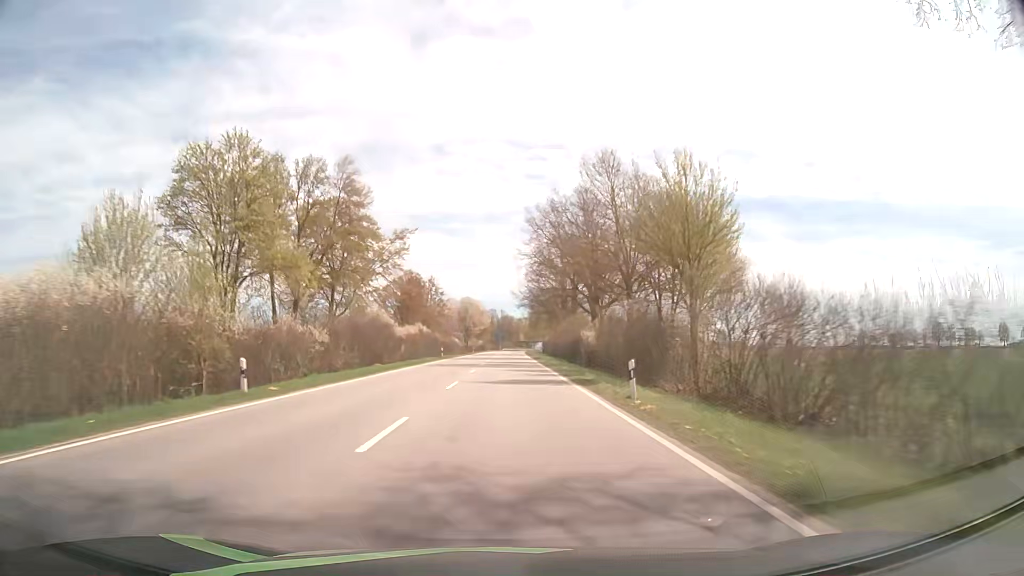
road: primary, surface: asphalt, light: Day
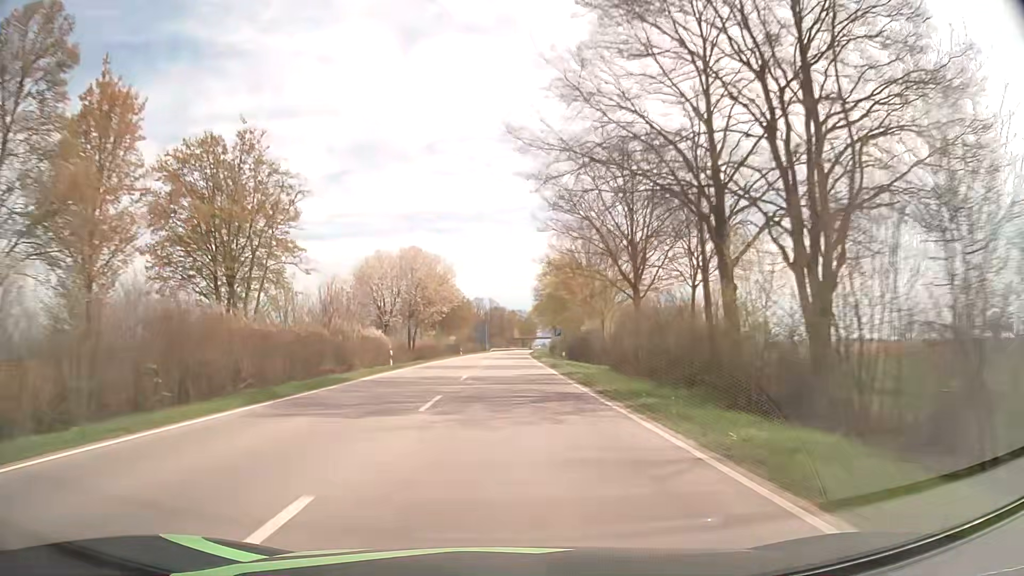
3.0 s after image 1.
(+0.4, +78.8) m; +1°
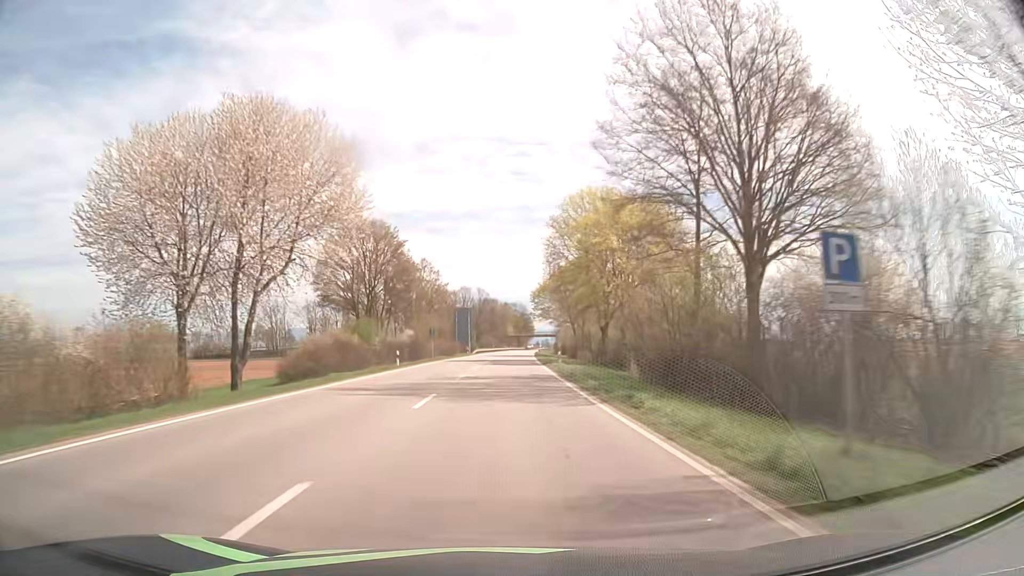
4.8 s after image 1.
(+0.3, +47.6) m; +1°
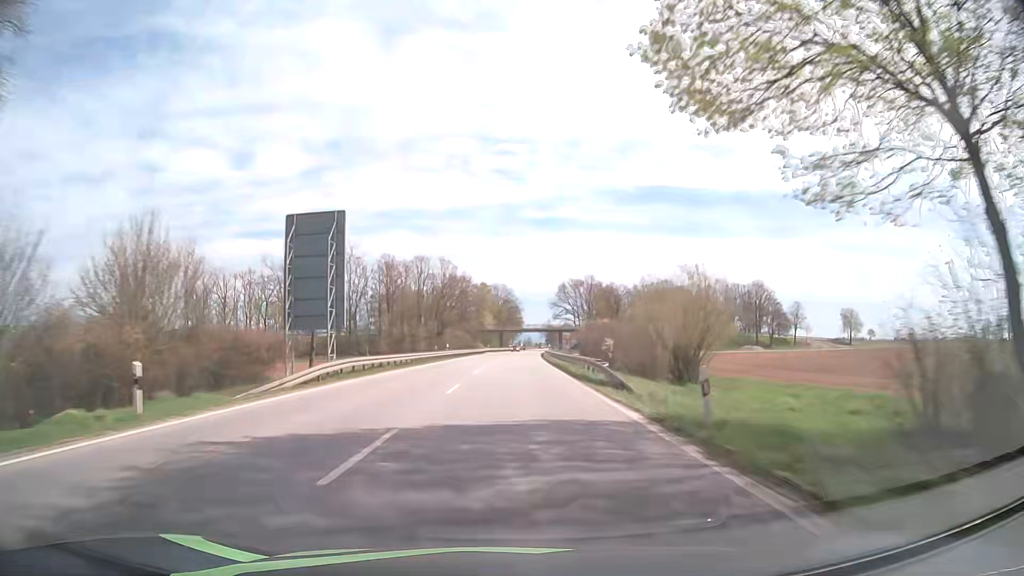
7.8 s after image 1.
(+1.0, +80.0) m; +1°
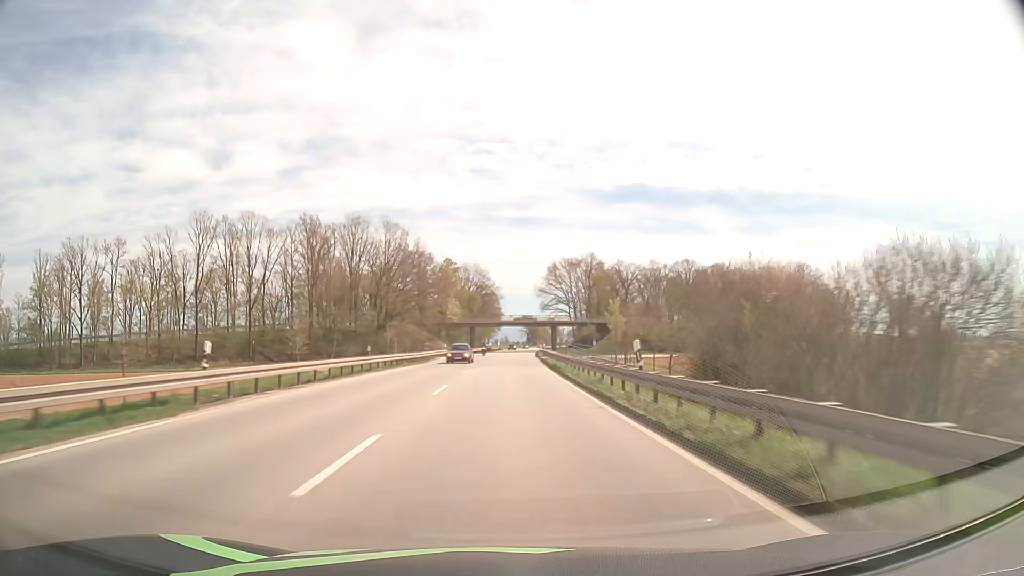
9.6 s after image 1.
(+0.9, +48.5) m; +2°
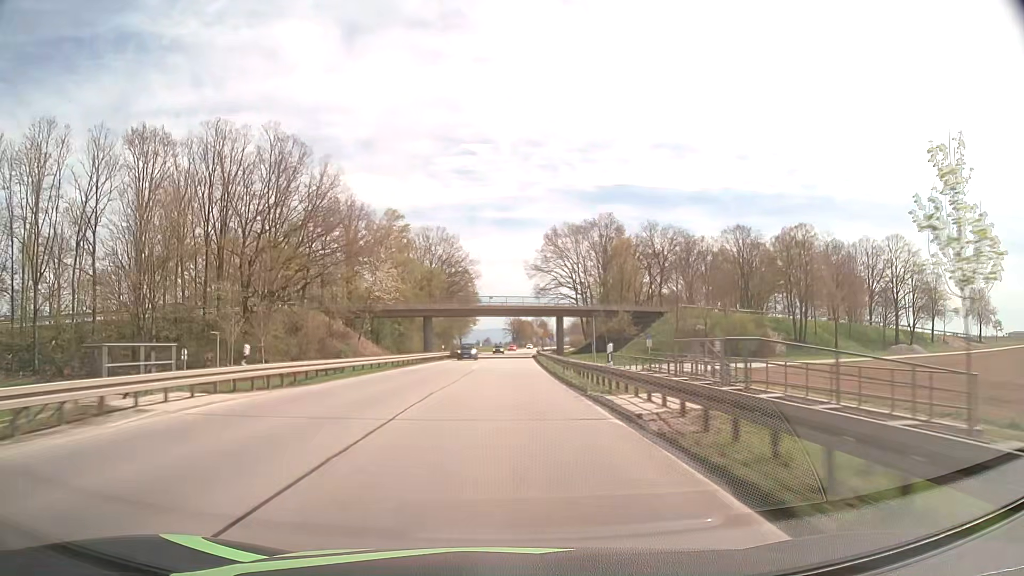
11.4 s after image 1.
(+0.7, +48.8) m; +2°
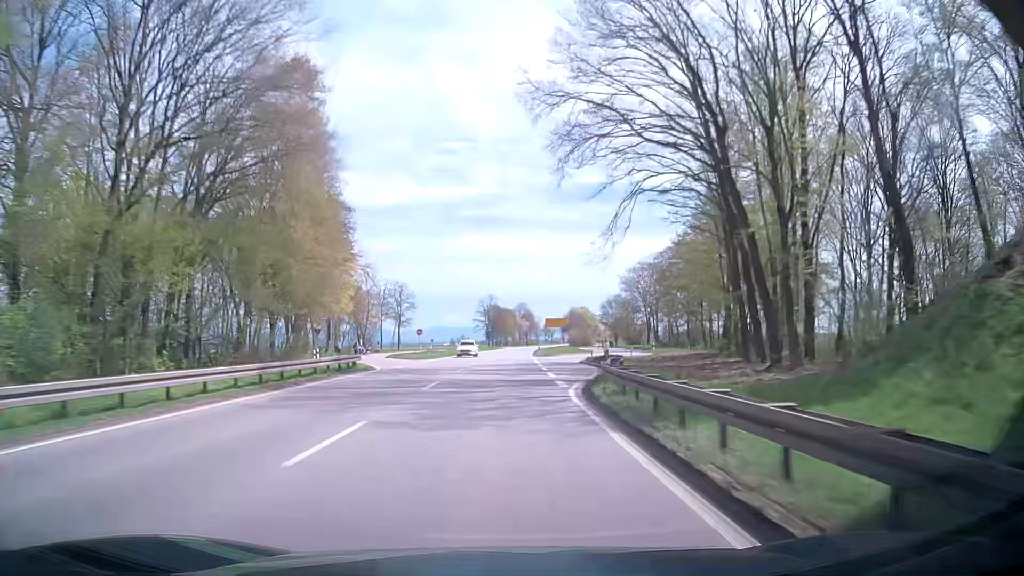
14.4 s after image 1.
(+1.5, +82.0) m; +2°
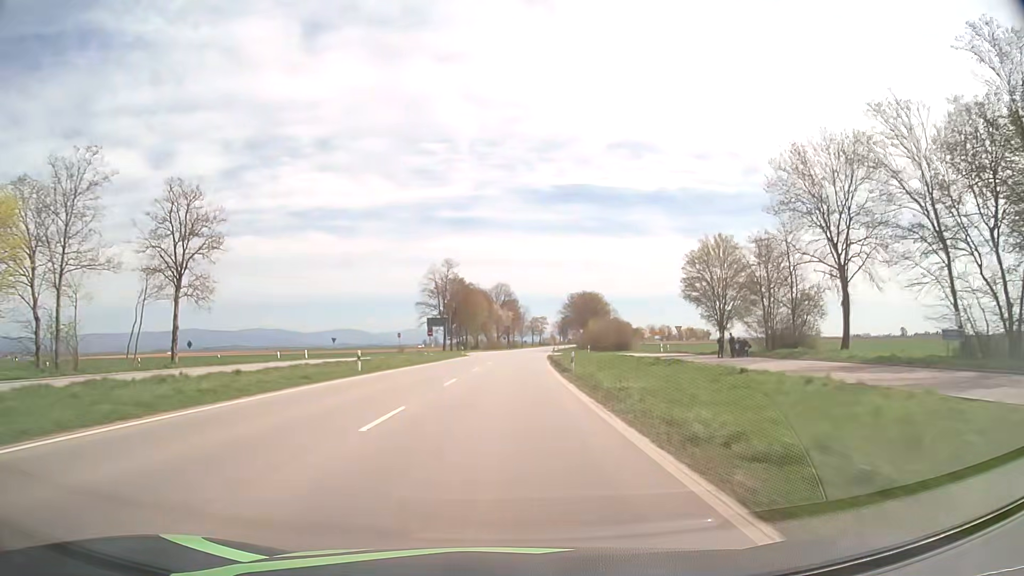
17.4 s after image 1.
(+1.0, +80.8) m; +2°
(0, +10) (0, +20) (0, +30) (+1, +40) (+1, +50) (+1, +60) (+2, +70) (+2, +80) (+3, +90) (+4, +100) m
